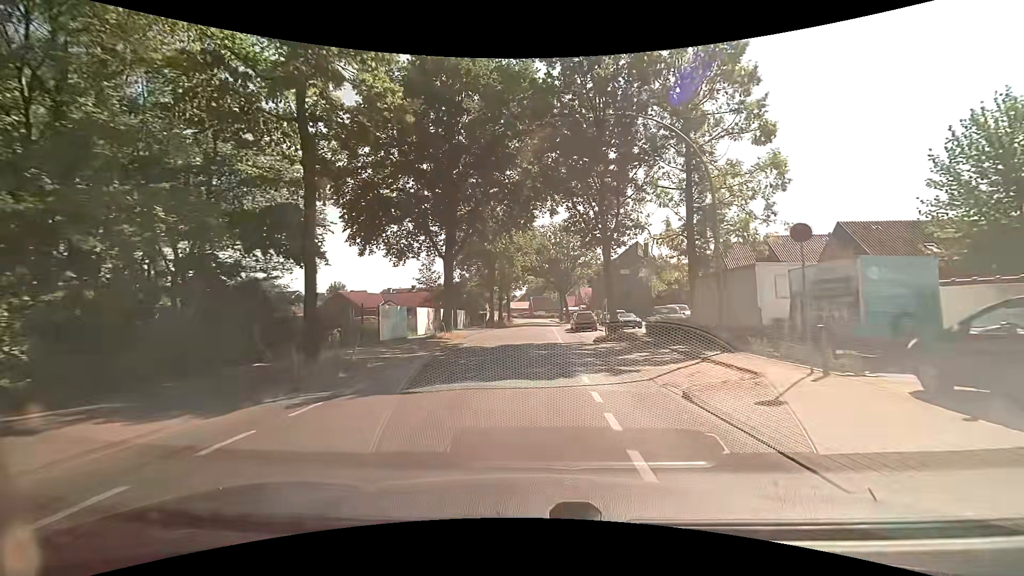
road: residential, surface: asphalt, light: Day
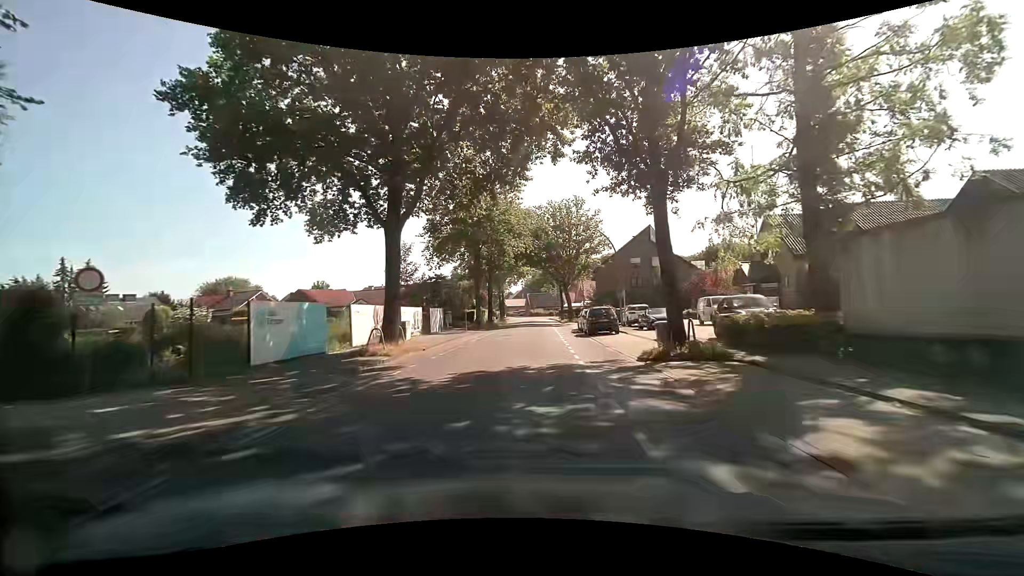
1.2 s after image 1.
(+0.1, +11.4) m; +1°
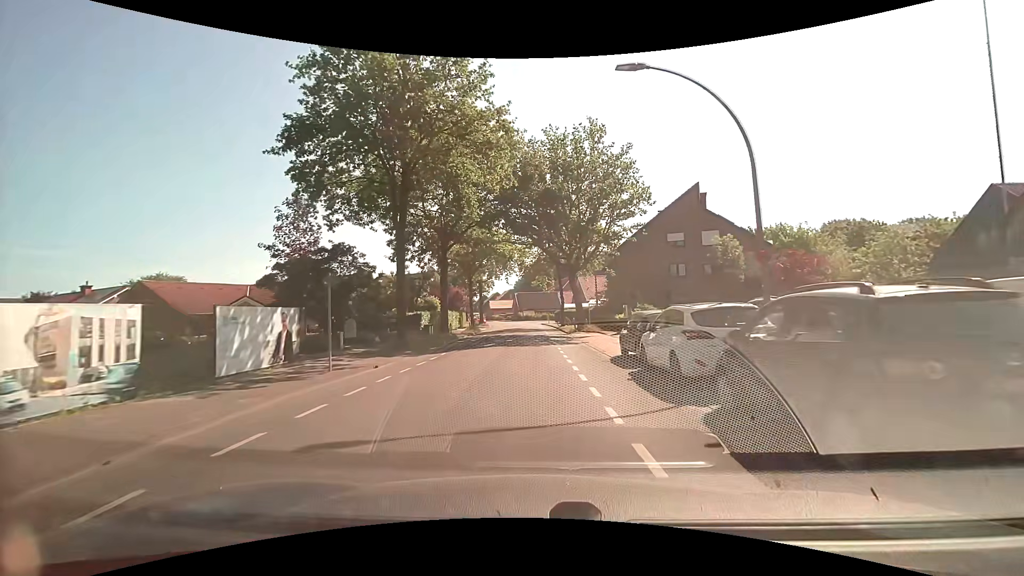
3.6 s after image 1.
(+0.2, +24.0) m; +1°
